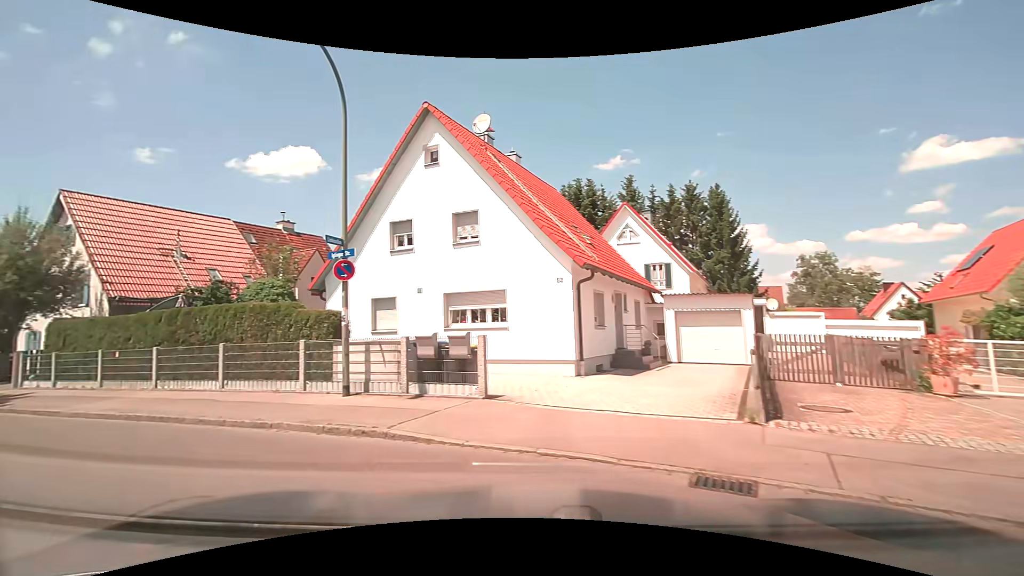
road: residential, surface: asphalt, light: Day
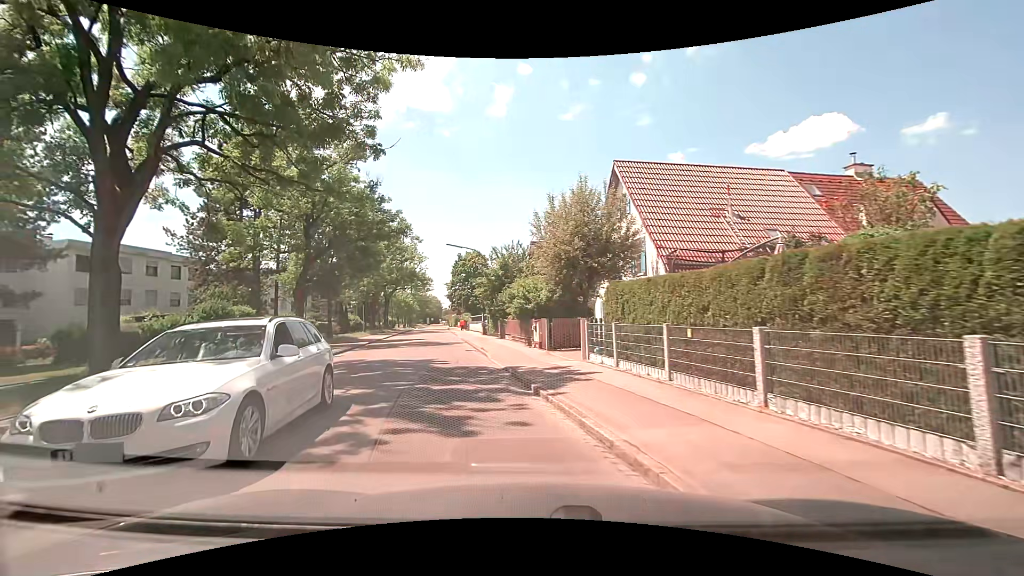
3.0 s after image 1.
(-4.1, +7.5) m; -54°
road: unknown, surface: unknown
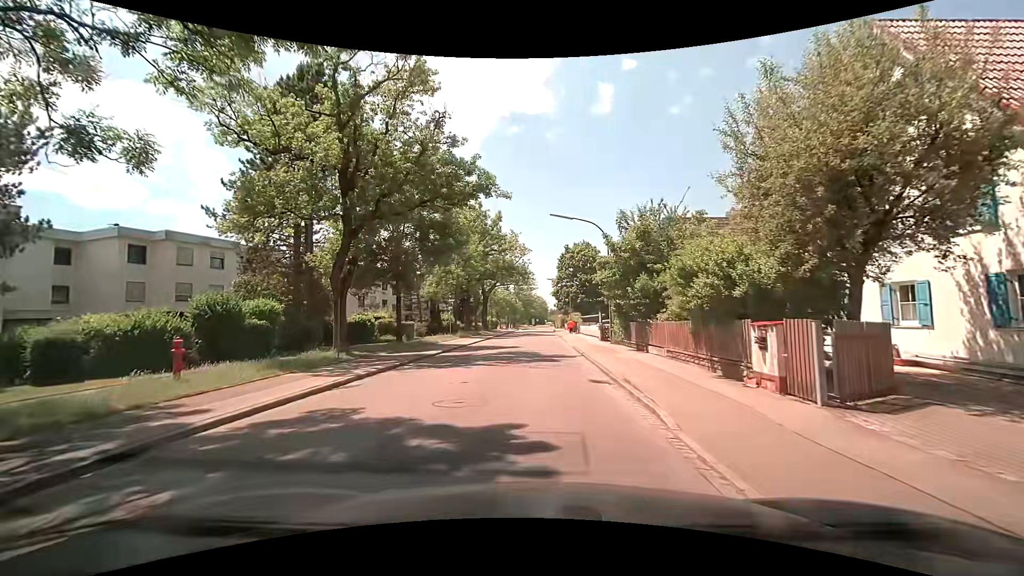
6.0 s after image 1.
(-1.6, +11.5) m; -12°
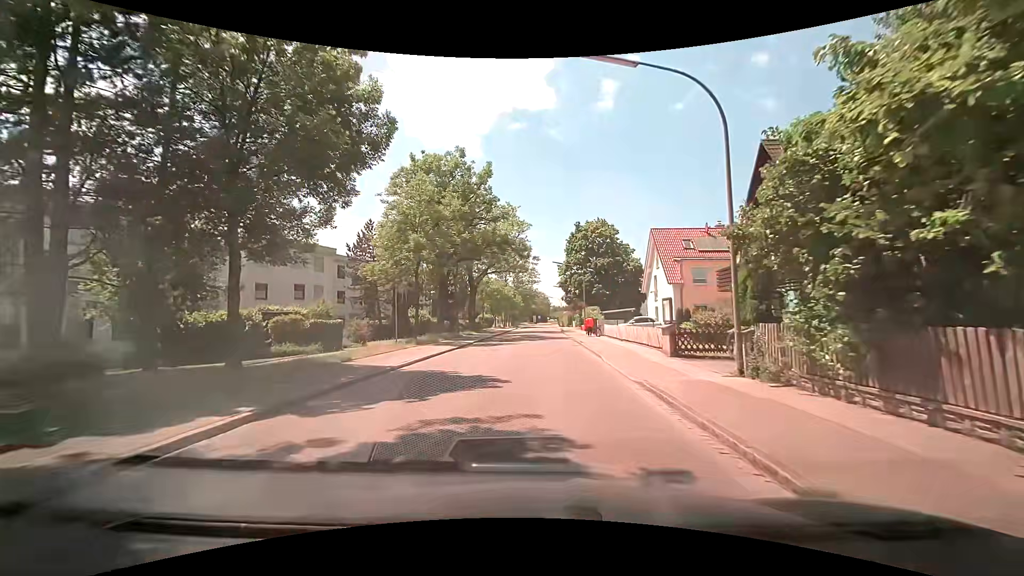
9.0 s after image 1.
(-0.1, +17.0) m; 0°
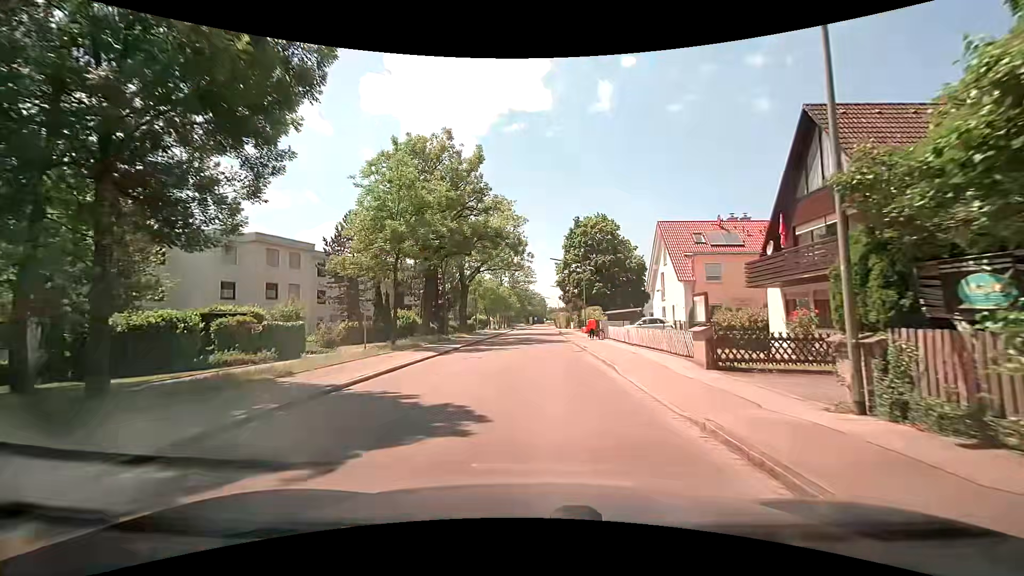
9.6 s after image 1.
(0.0, +4.0) m; +1°
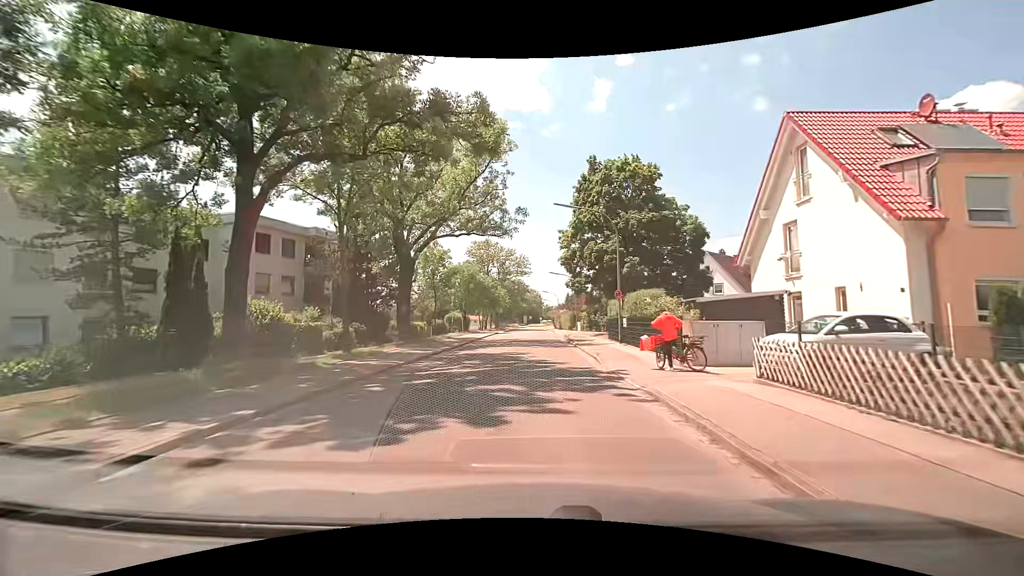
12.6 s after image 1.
(-0.3, +22.3) m; -1°
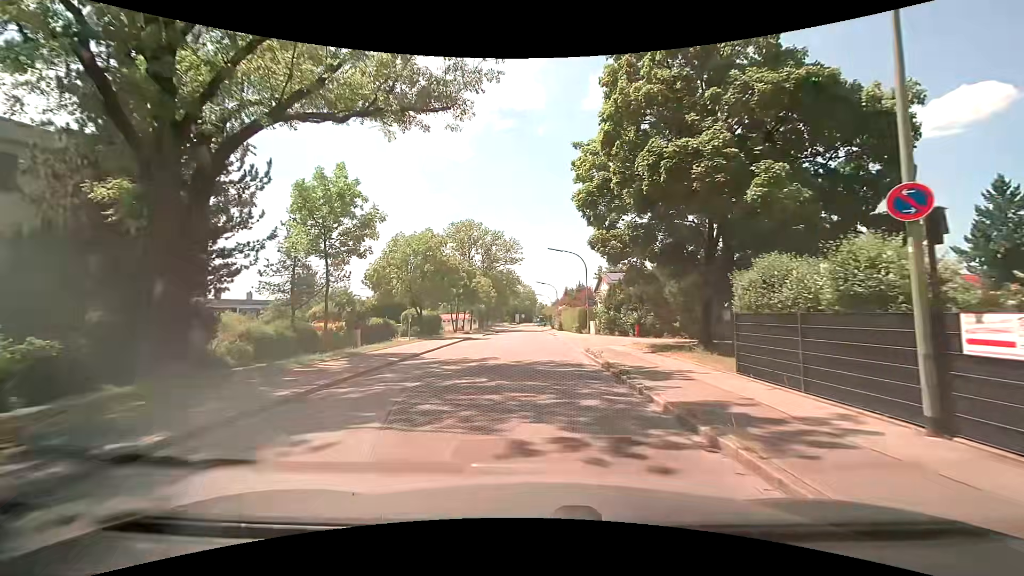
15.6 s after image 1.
(+0.1, +19.5) m; +1°
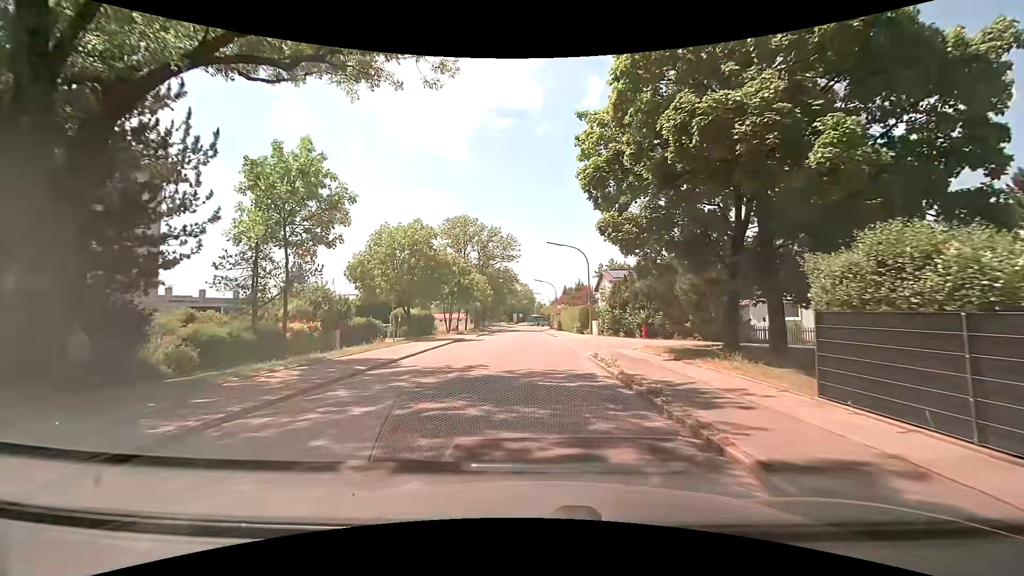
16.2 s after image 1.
(0.0, +3.0) m; 0°
(0, +10) (0, +20) (+1, +30) (0, +40) (0, +50) (0, +60) (-1, +70) (-1, +80) (-1, +90) (-1, +100) m
